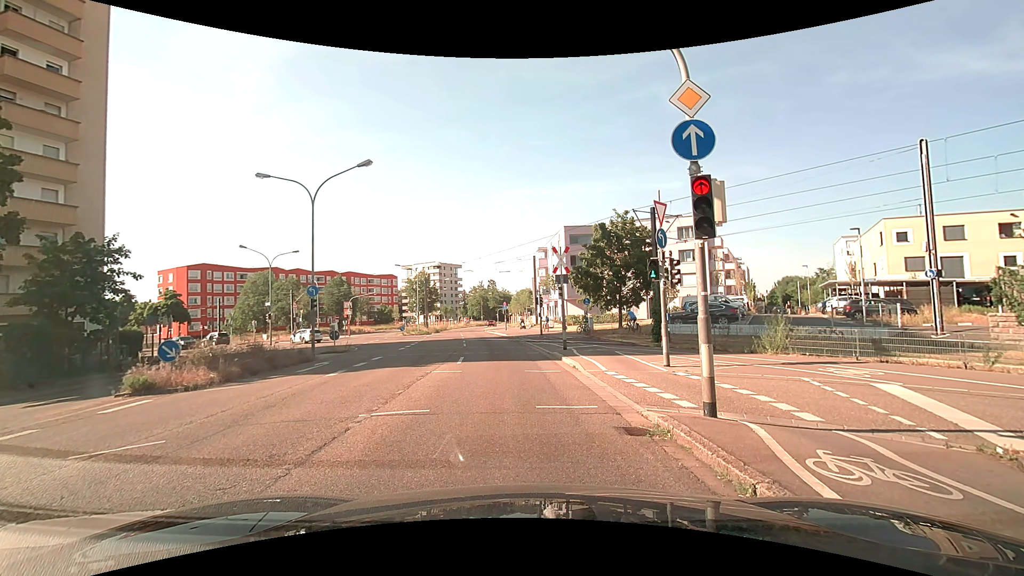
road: secondary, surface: asphalt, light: Day
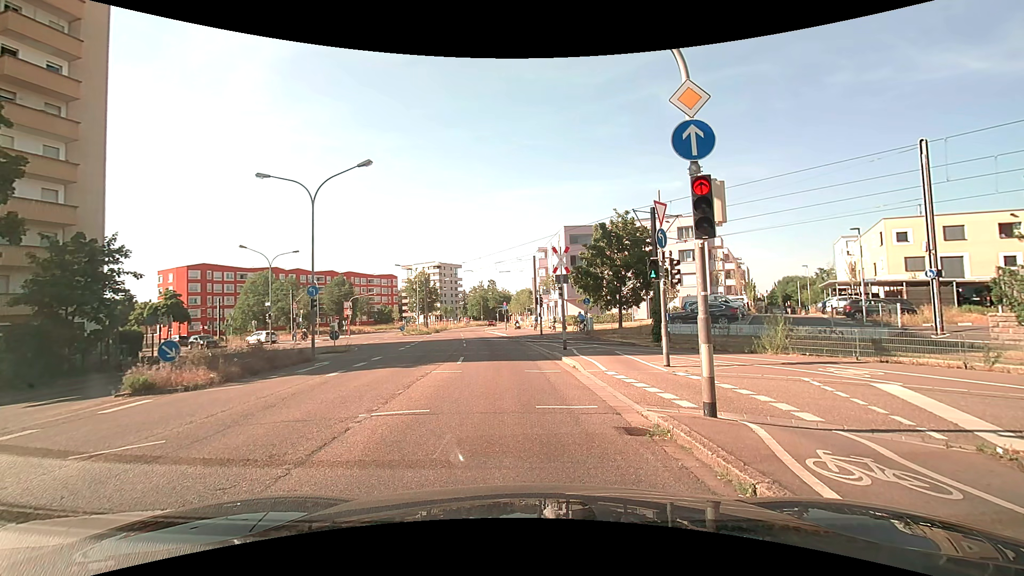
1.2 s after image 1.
(0.0, 0.0) m; 0°
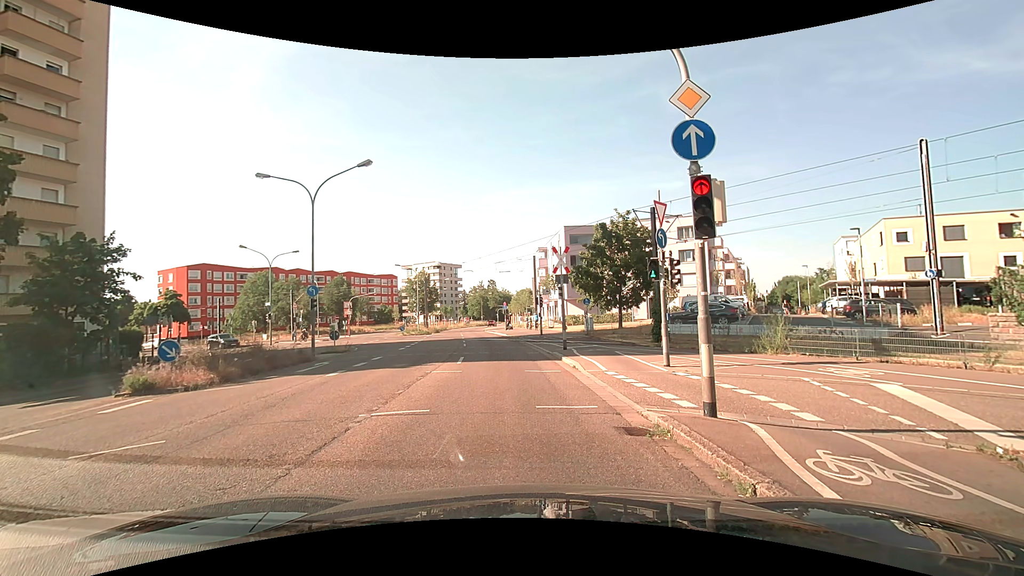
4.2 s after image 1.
(0.0, 0.0) m; 0°
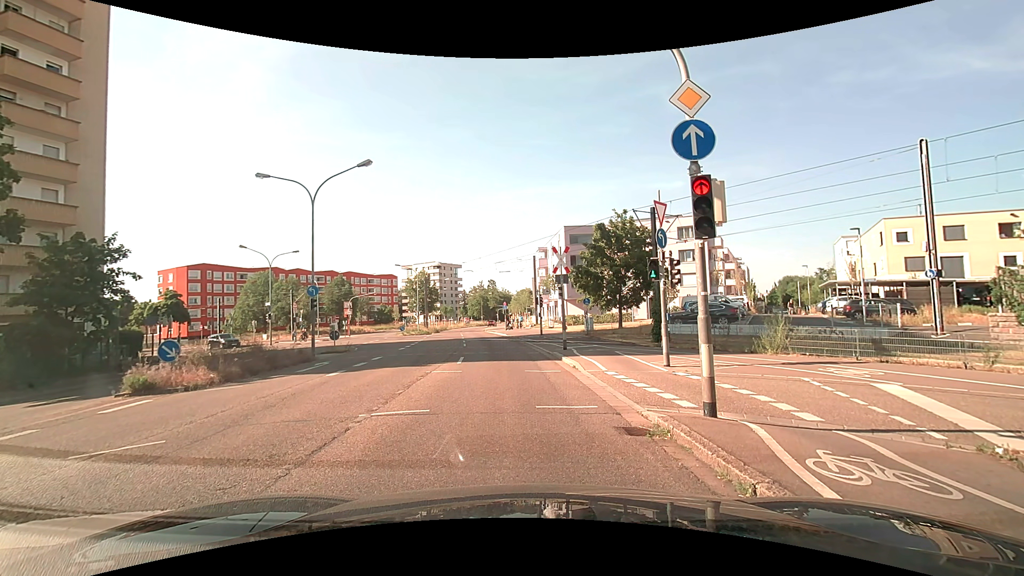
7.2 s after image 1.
(0.0, 0.0) m; 0°
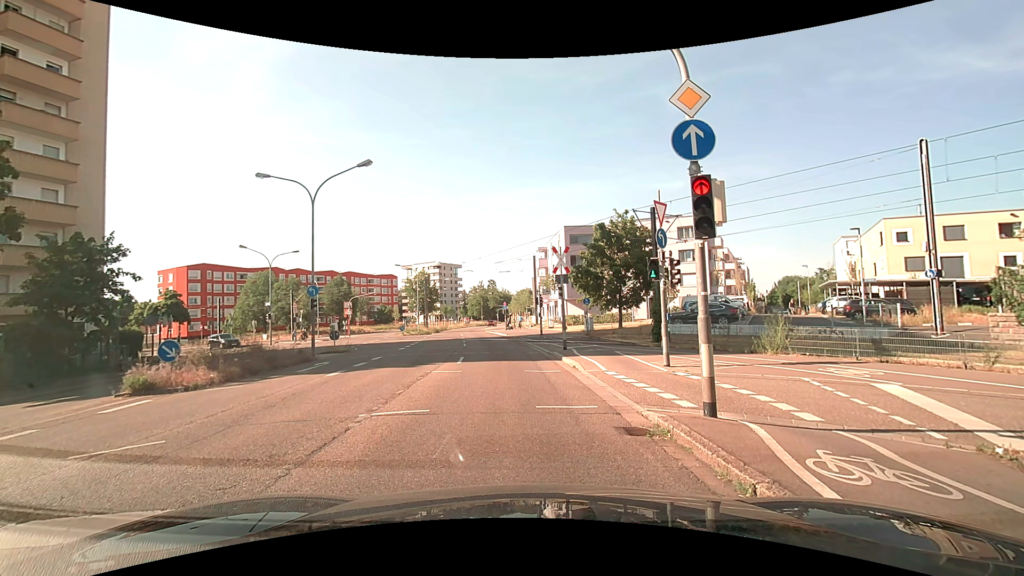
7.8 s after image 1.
(0.0, 0.0) m; 0°
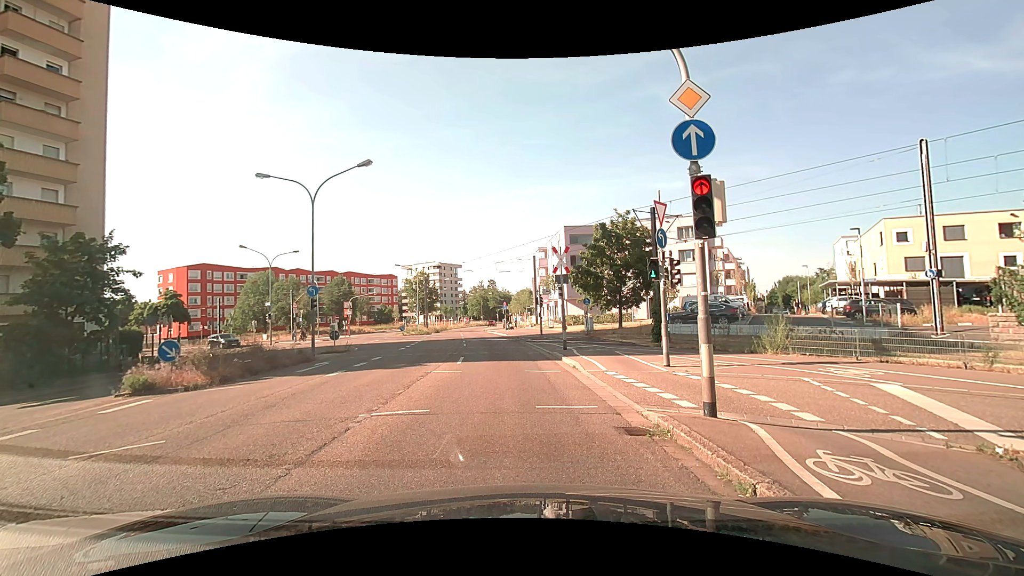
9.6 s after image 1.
(0.0, 0.0) m; 0°
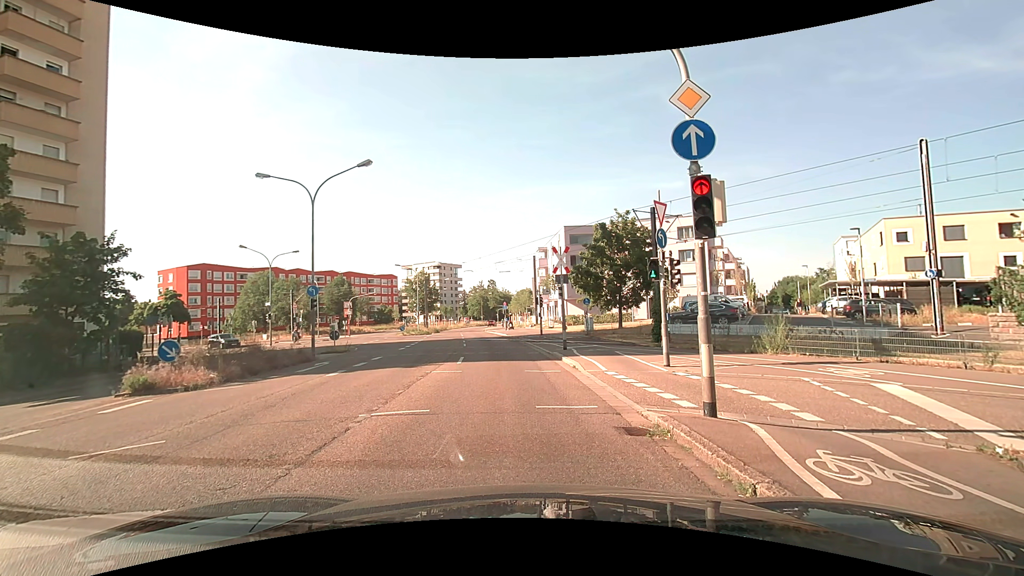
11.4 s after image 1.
(0.0, 0.0) m; 0°
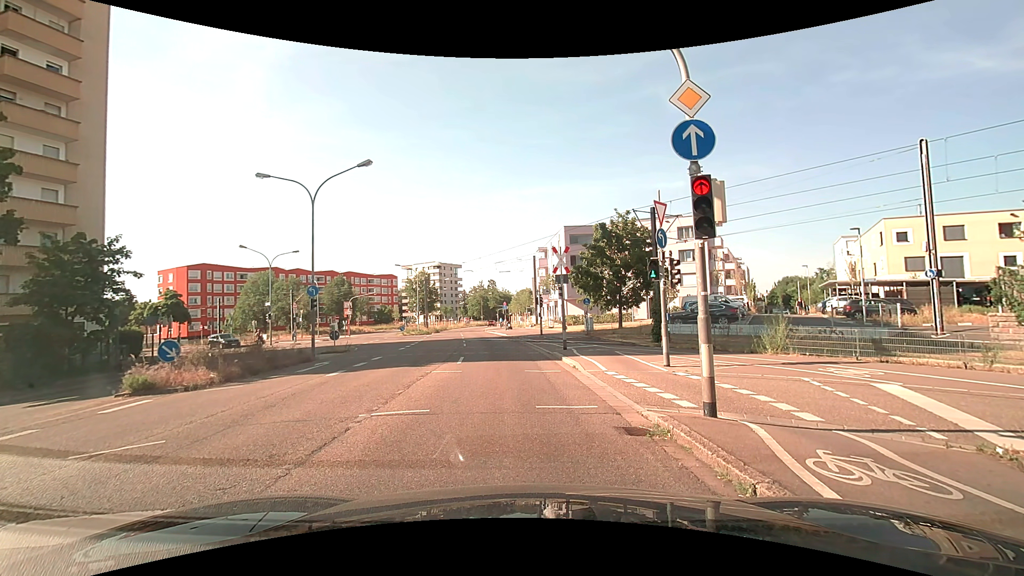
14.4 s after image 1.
(0.0, 0.0) m; 0°
